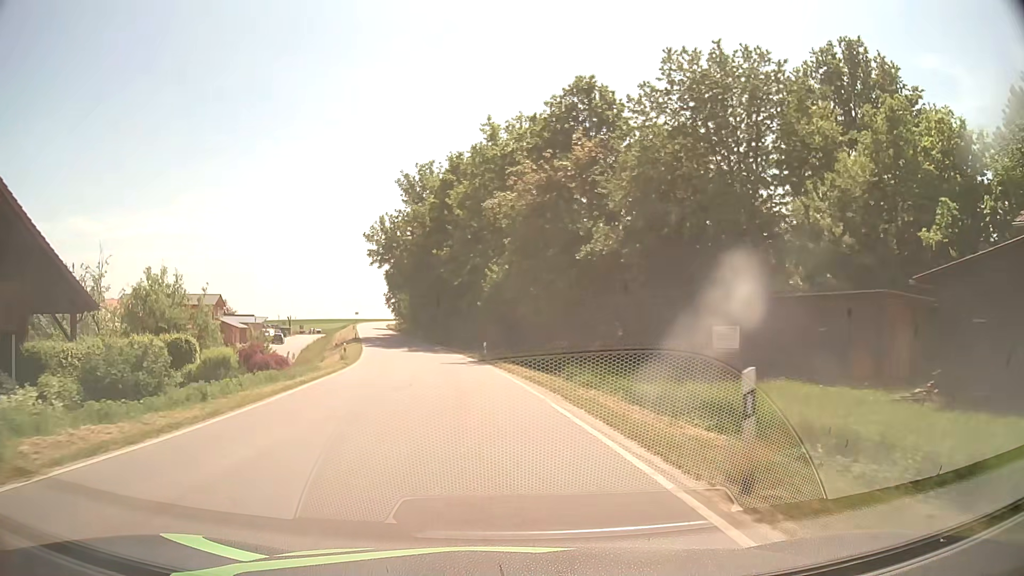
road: tertiary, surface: asphalt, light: Day
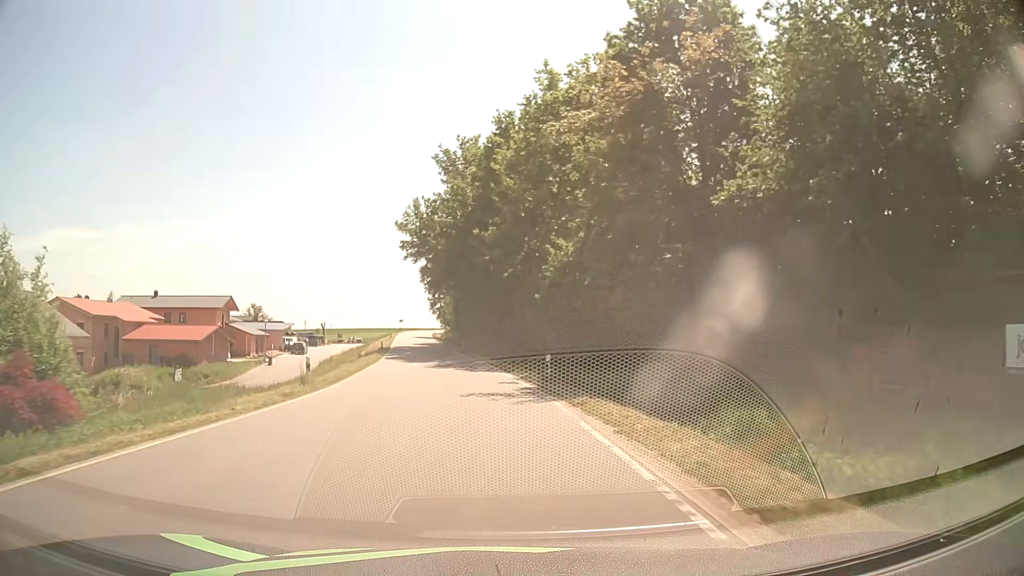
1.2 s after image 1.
(-0.6, +15.4) m; -5°
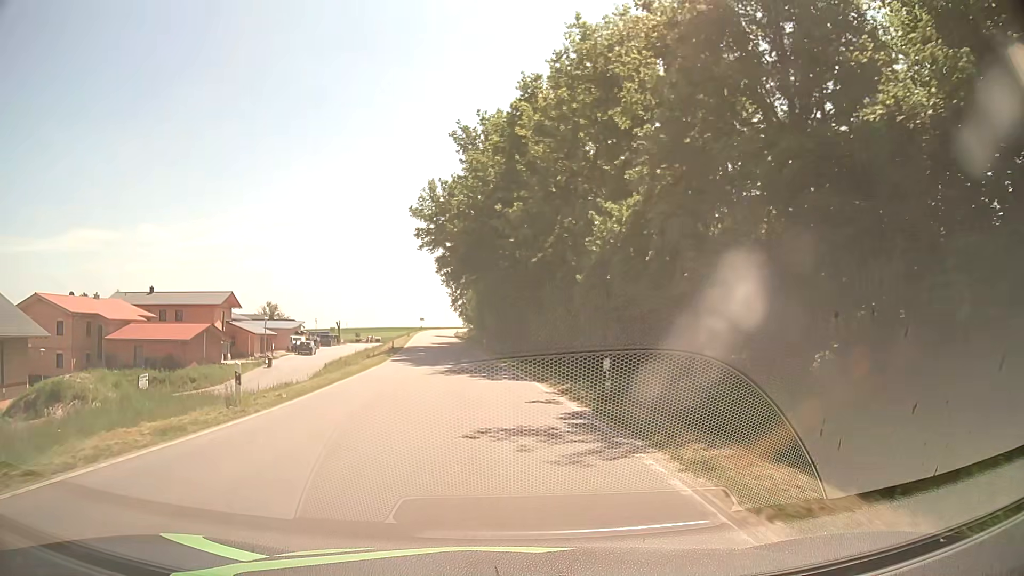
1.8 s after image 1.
(-0.2, +7.7) m; -2°
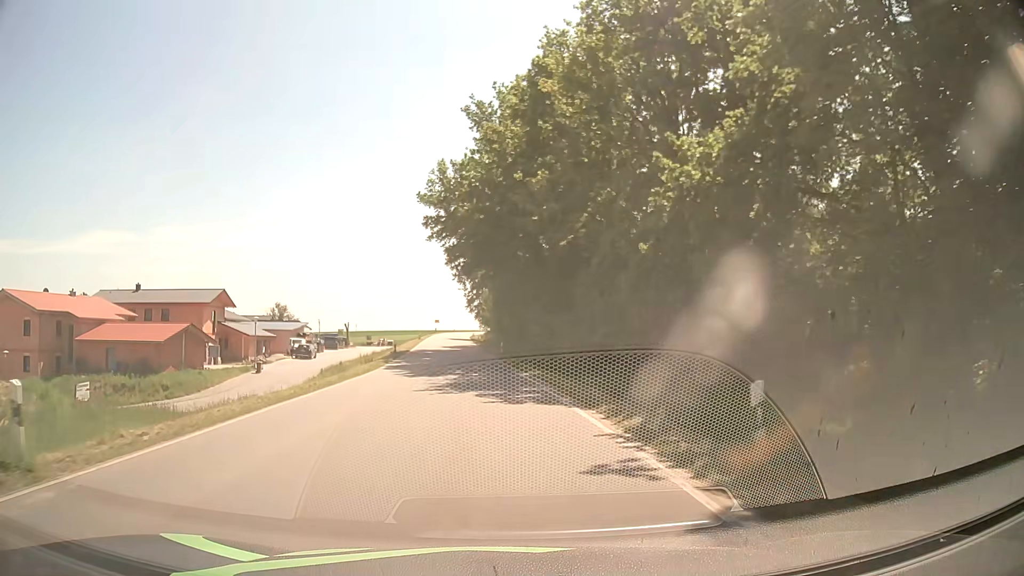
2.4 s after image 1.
(-0.1, +7.7) m; -2°
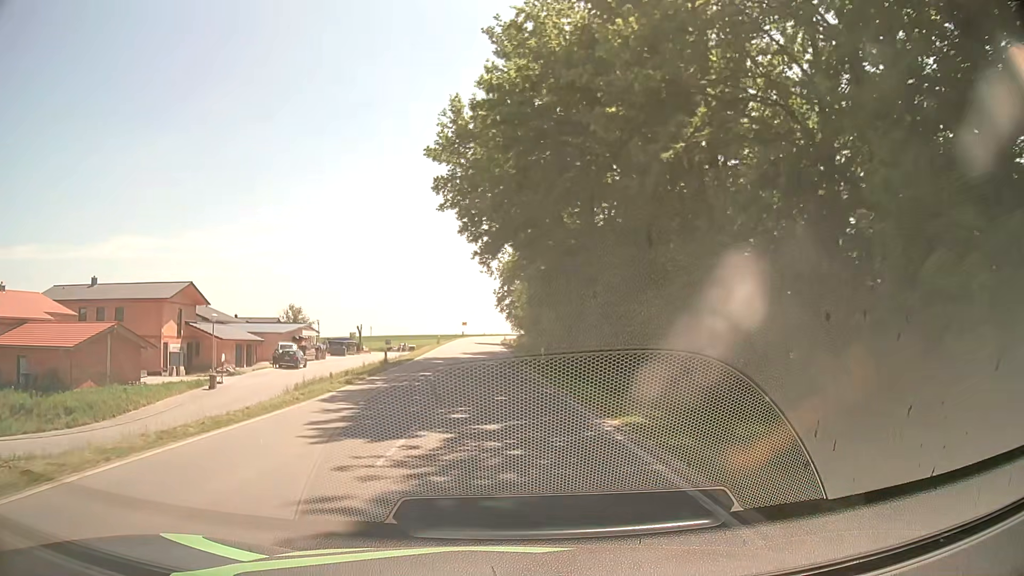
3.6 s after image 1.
(-0.3, +15.3) m; -2°
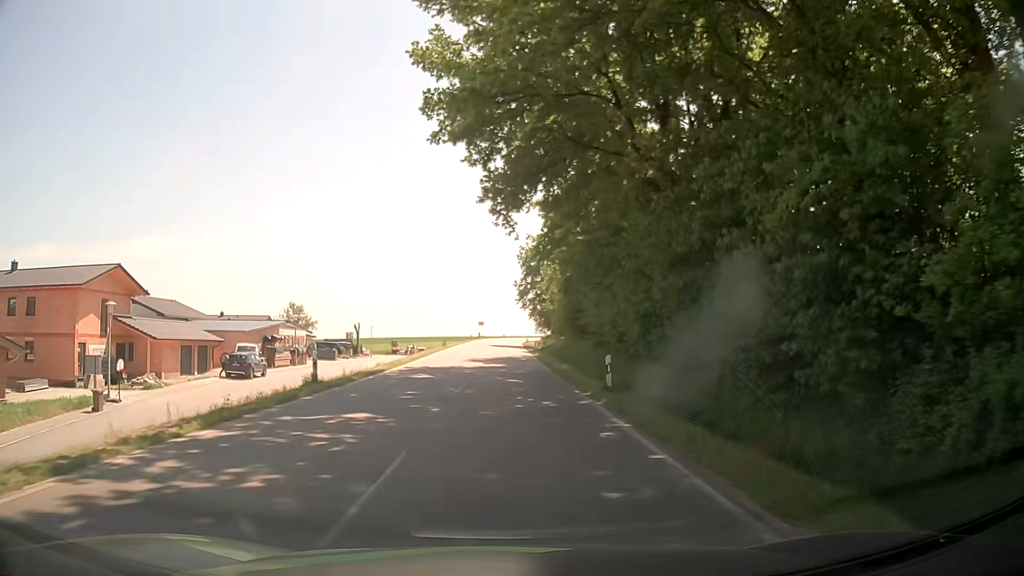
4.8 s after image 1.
(-0.3, +15.3) m; -2°
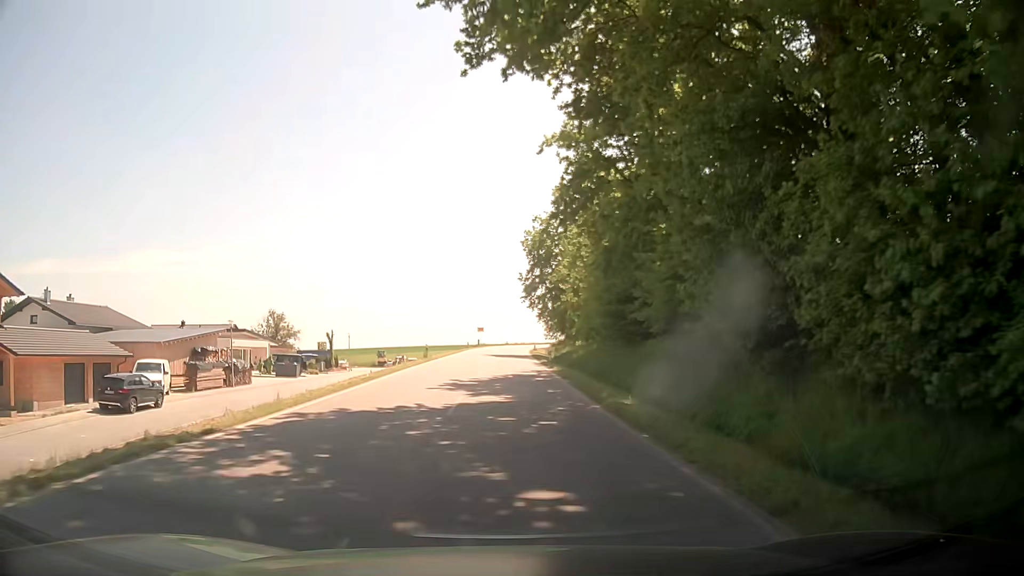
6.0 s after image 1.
(0.0, +15.3) m; 0°
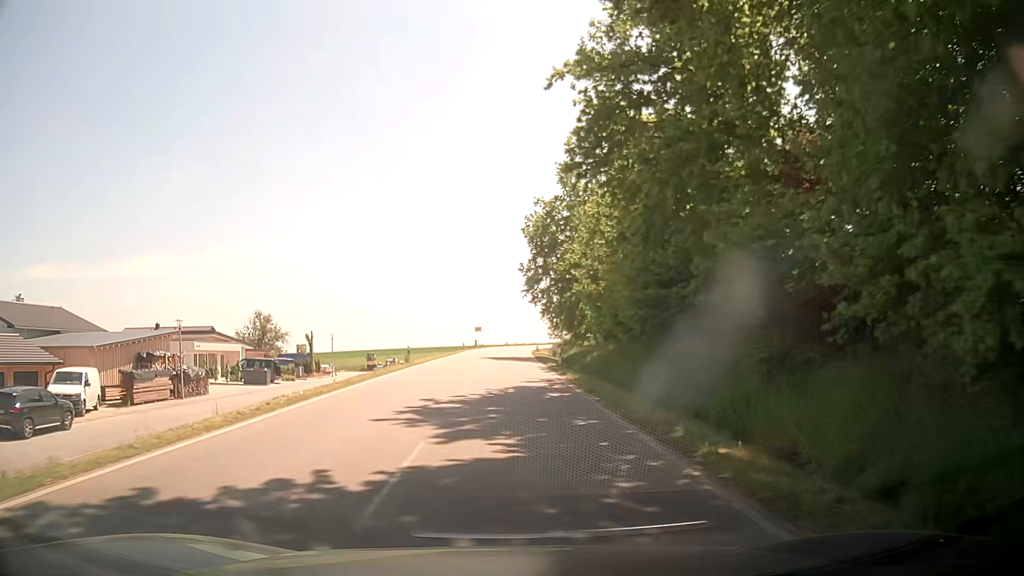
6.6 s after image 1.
(0.0, +7.6) m; 0°
(0, +10) (0, +20) (0, +30) (0, +40) (0, +50) (0, +60) (+1, +70) (+1, +80) (+2, +90) (+3, +100) m
